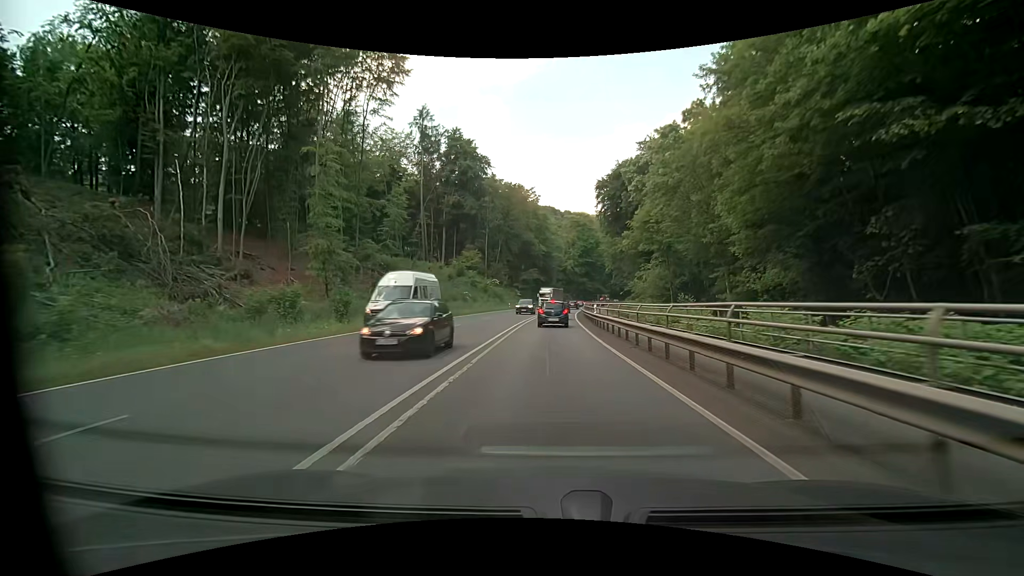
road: primary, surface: asphalt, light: Day
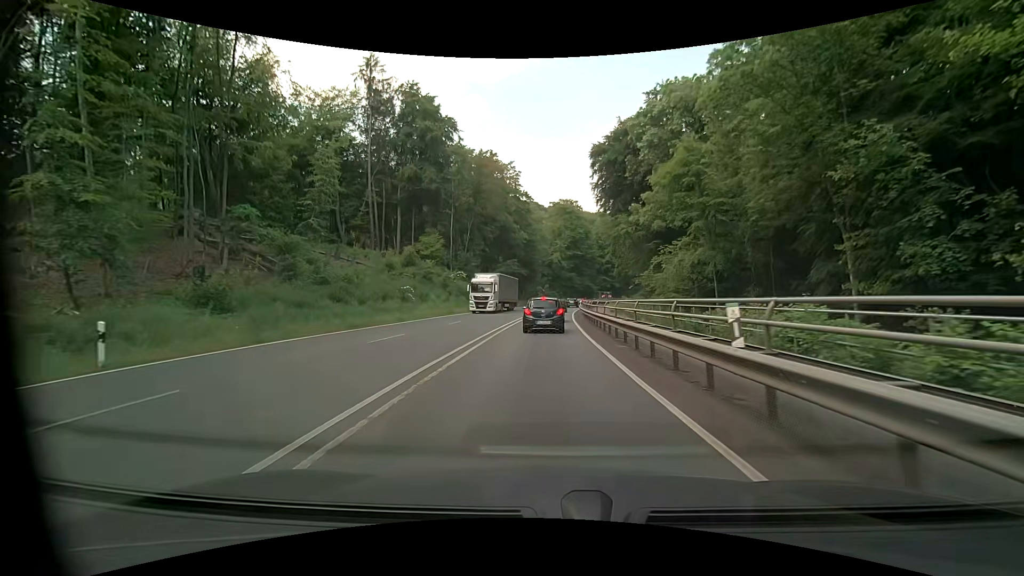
(+0.4, +22.1) m; +3°
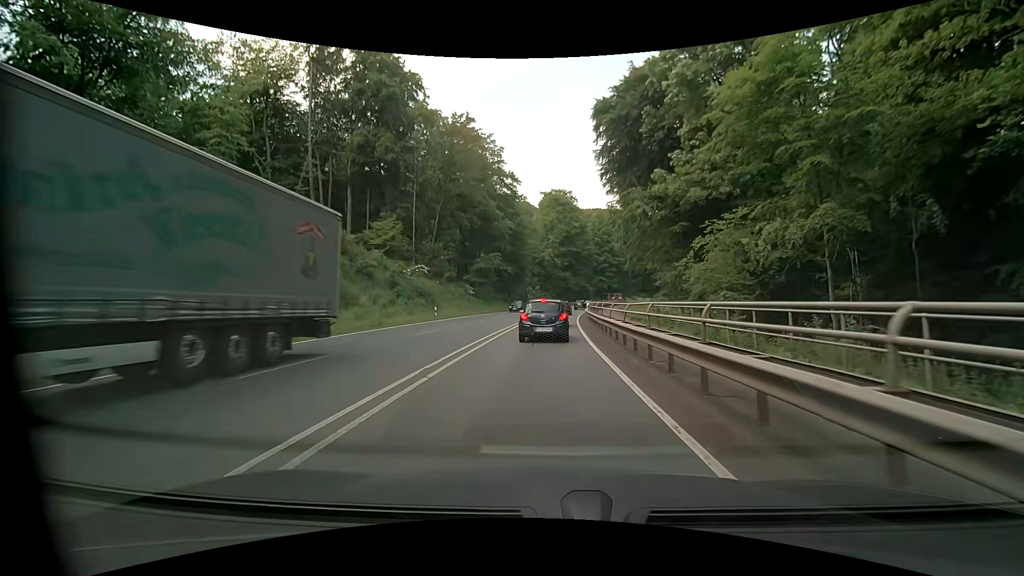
(-0.1, +18.0) m; 0°
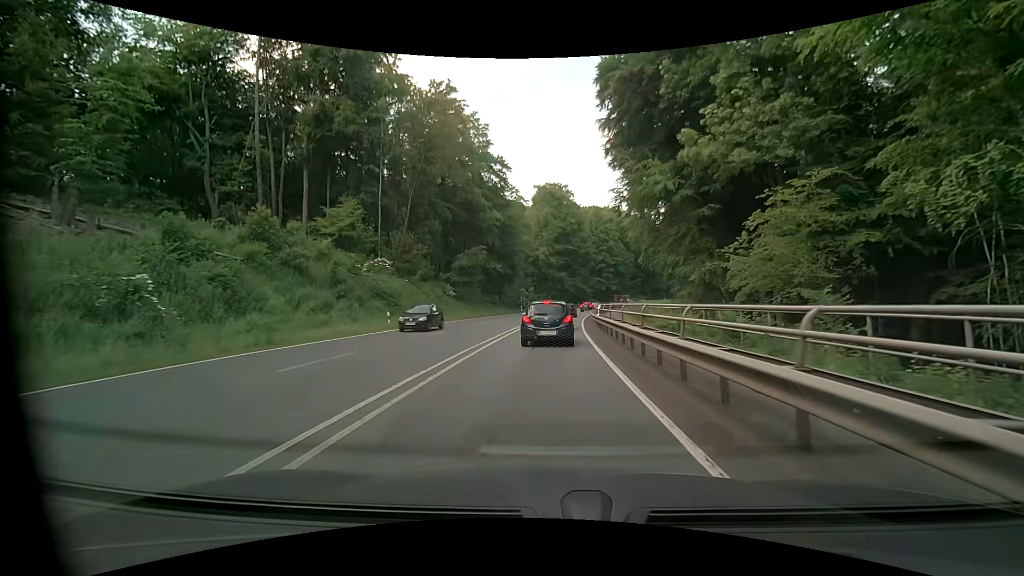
(+0.1, +10.9) m; +1°
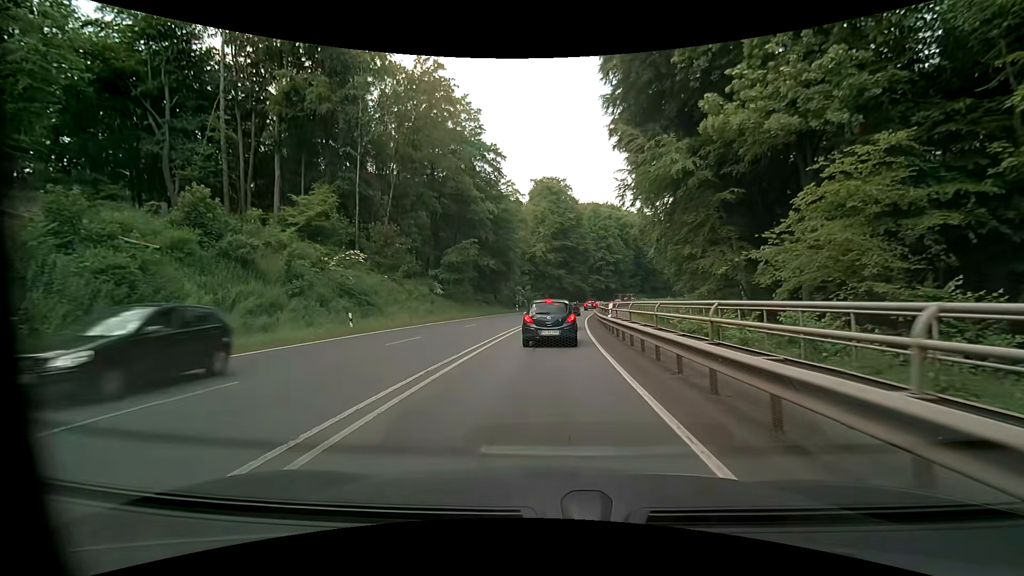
(0.0, +5.4) m; 0°
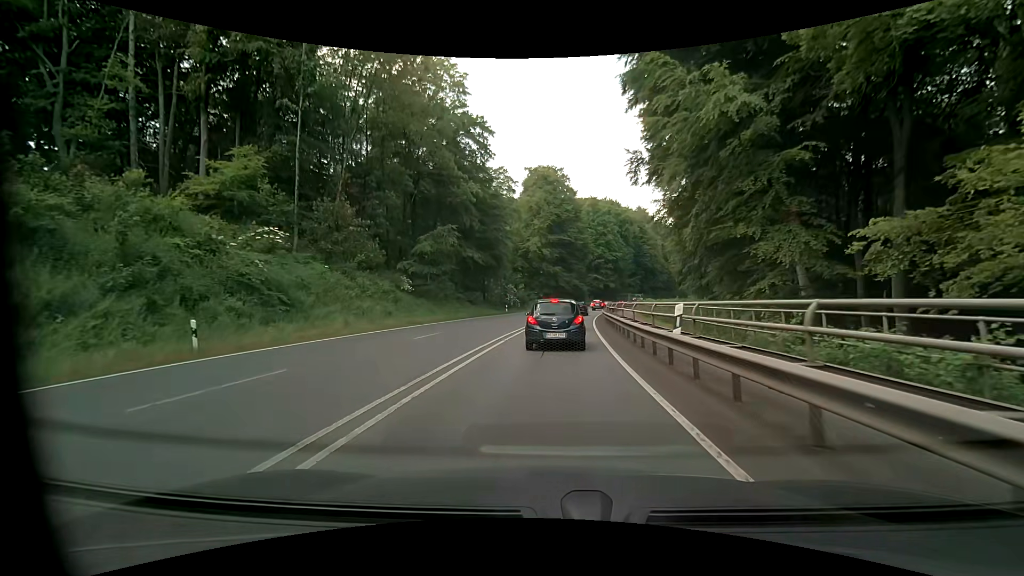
(0.0, +10.5) m; -1°
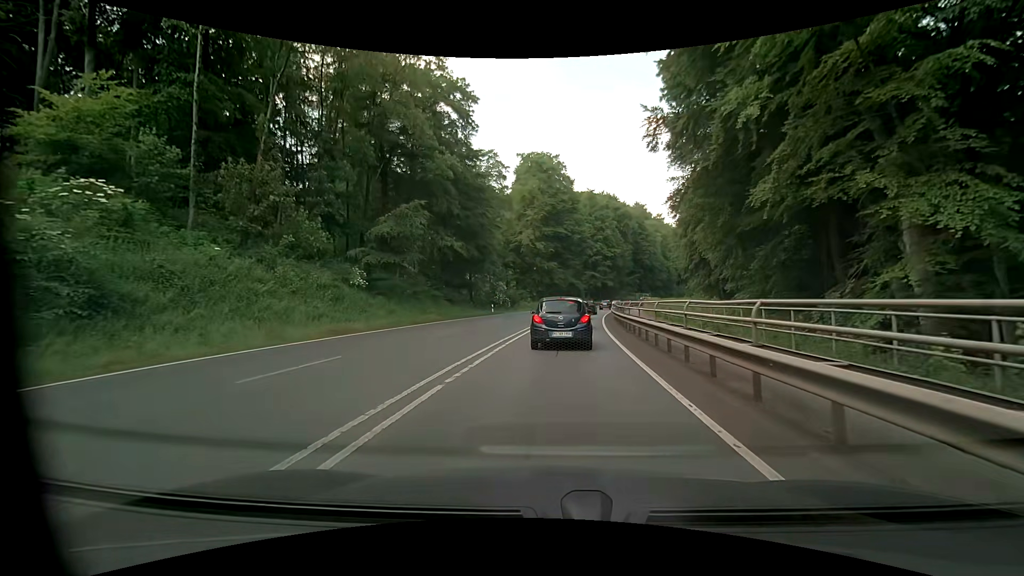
(+0.2, +9.9) m; +2°
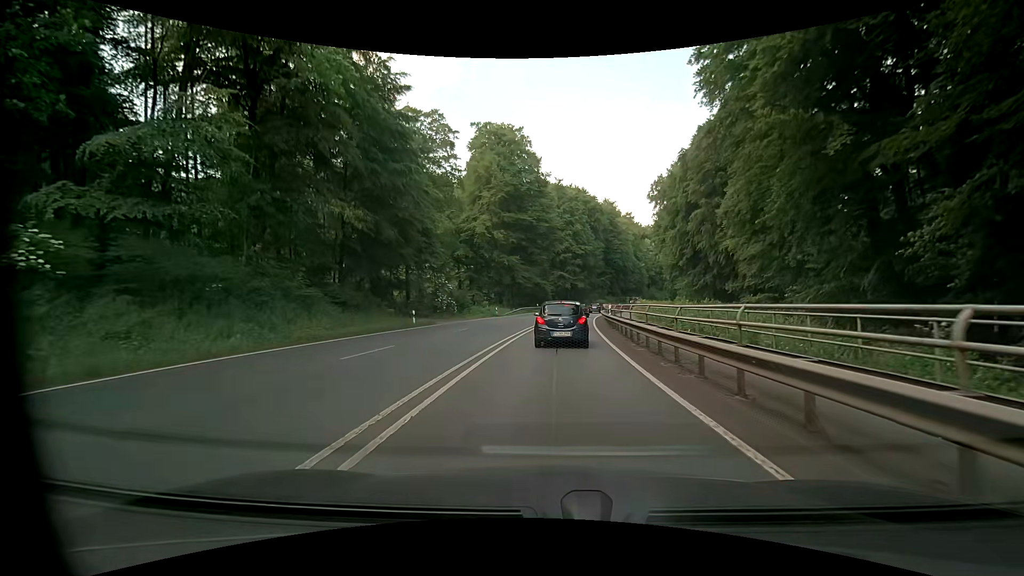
(+0.3, +19.6) m; +3°
(0, +10) (+1, +20) (+2, +30) (+3, +40) (+4, +50) (+5, +60) (+7, +70) (+9, +79) (+11, +89) (+14, +99) m
